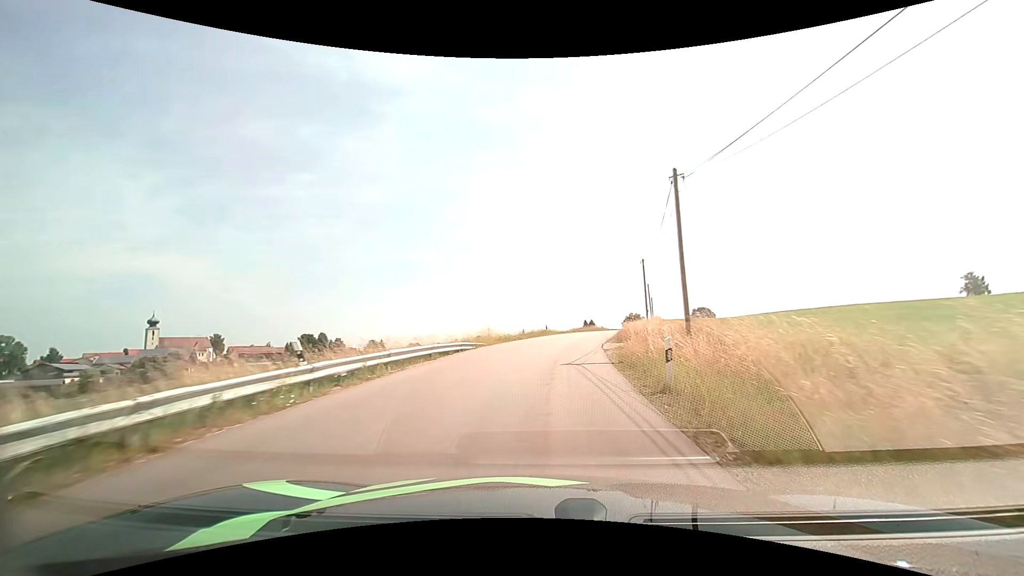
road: unclassified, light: Day
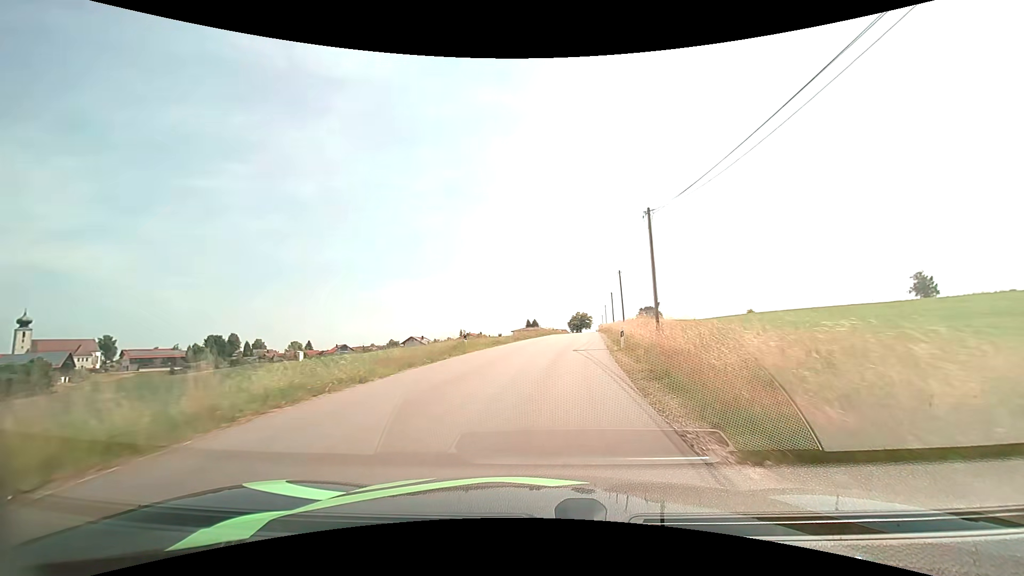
(+1.3, +22.8) m; +7°
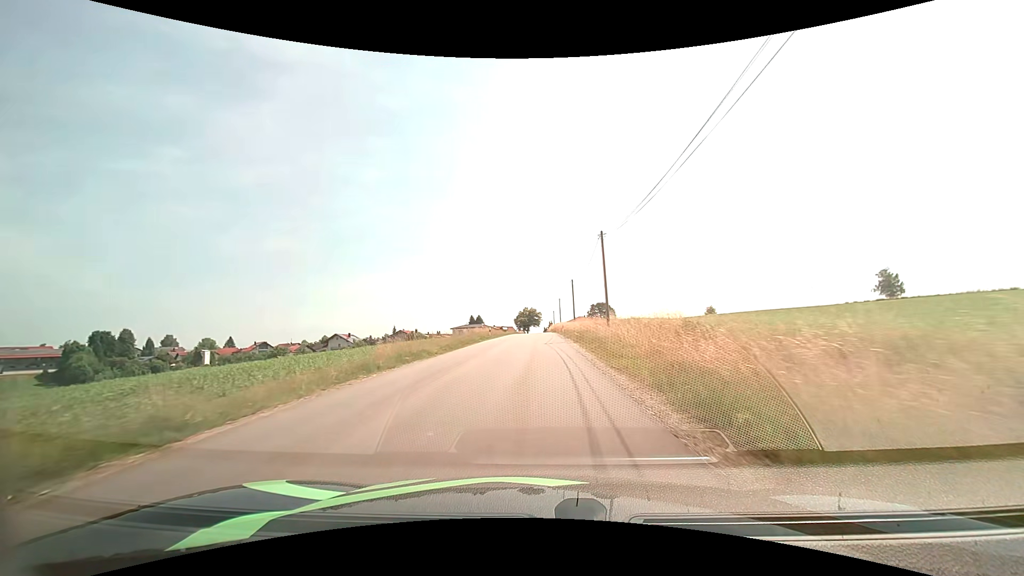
(+1.6, +24.5) m; +6°
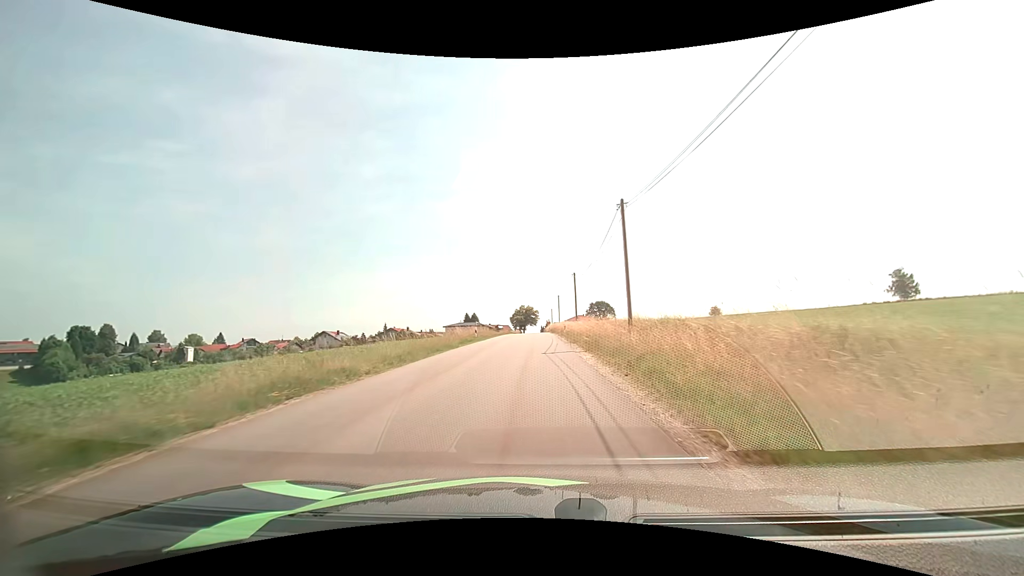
(0.0, +8.4) m; 0°
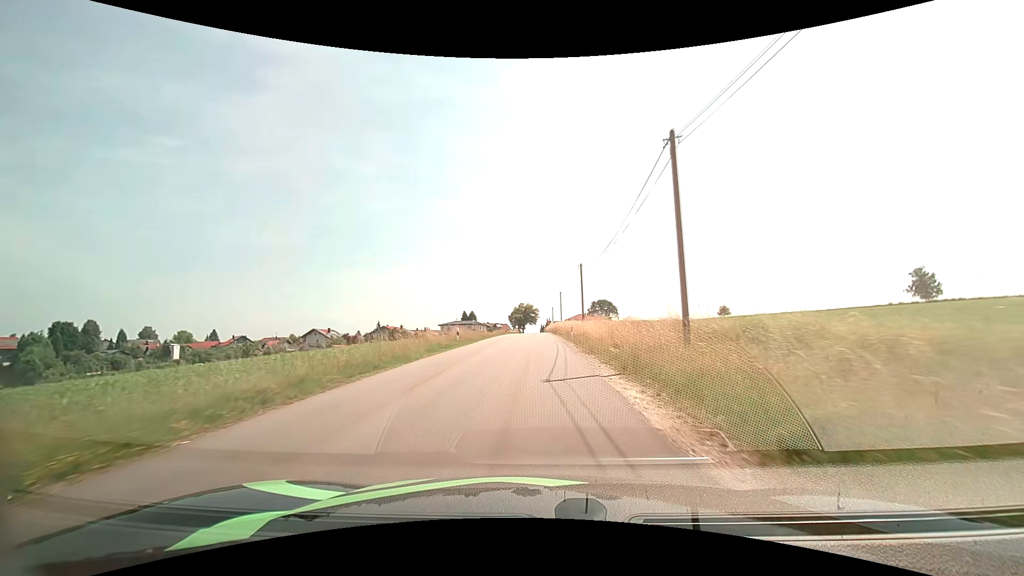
(0.0, +8.6) m; 0°
(0, +10) (0, +20) (0, +30) (0, +40) (0, +50) (-1, +60) (-1, +70) (-1, +80) (0, +90) (0, +100) m
